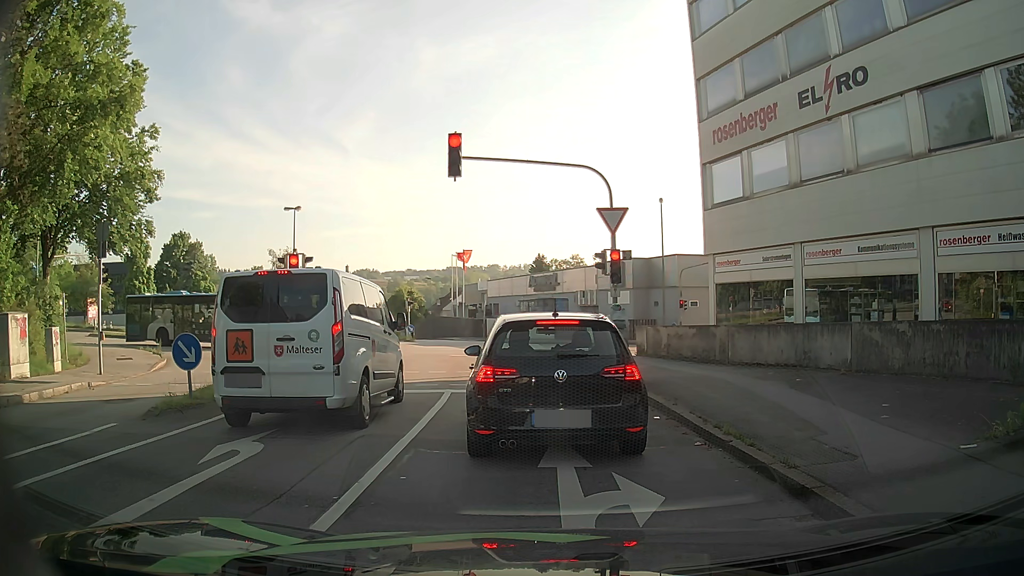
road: tertiary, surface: asphalt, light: Day
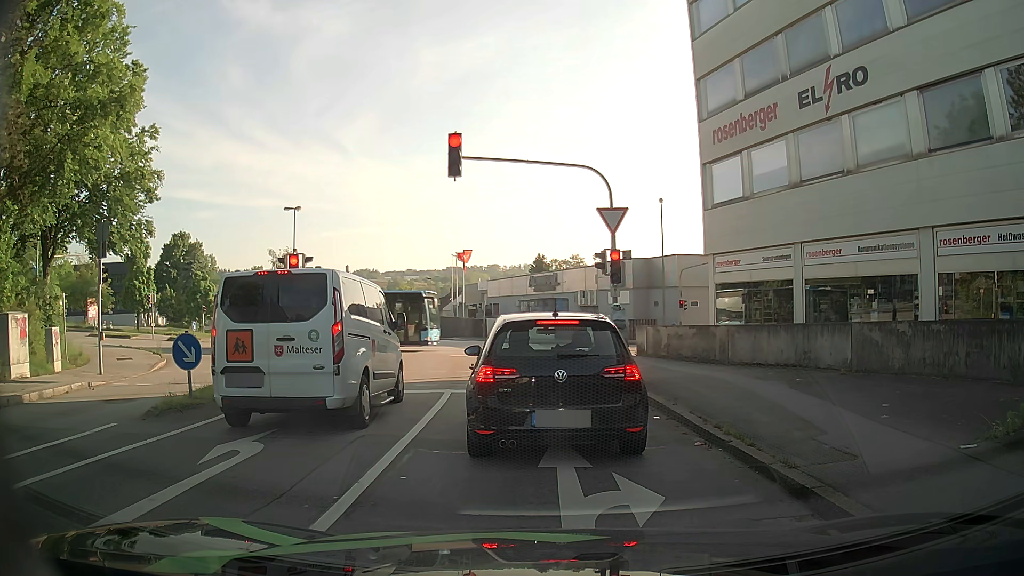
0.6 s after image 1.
(0.0, 0.0) m; 0°
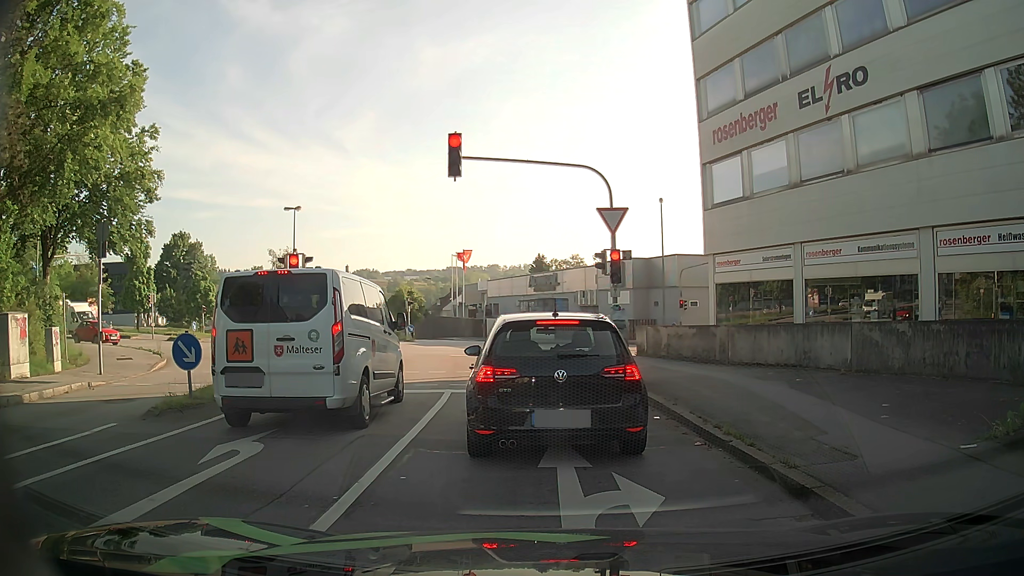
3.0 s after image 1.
(0.0, 0.0) m; 0°
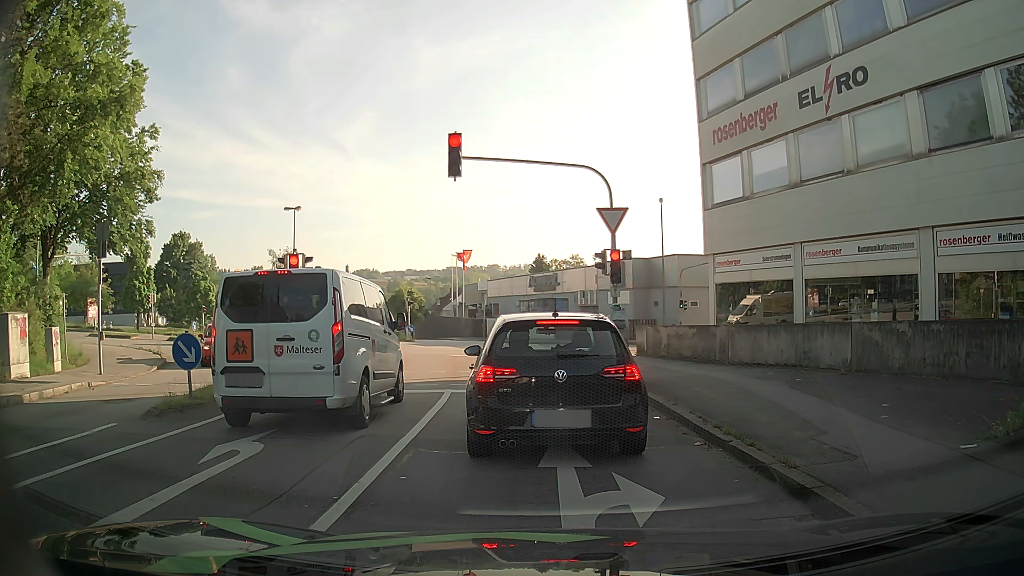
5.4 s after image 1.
(0.0, 0.0) m; 0°
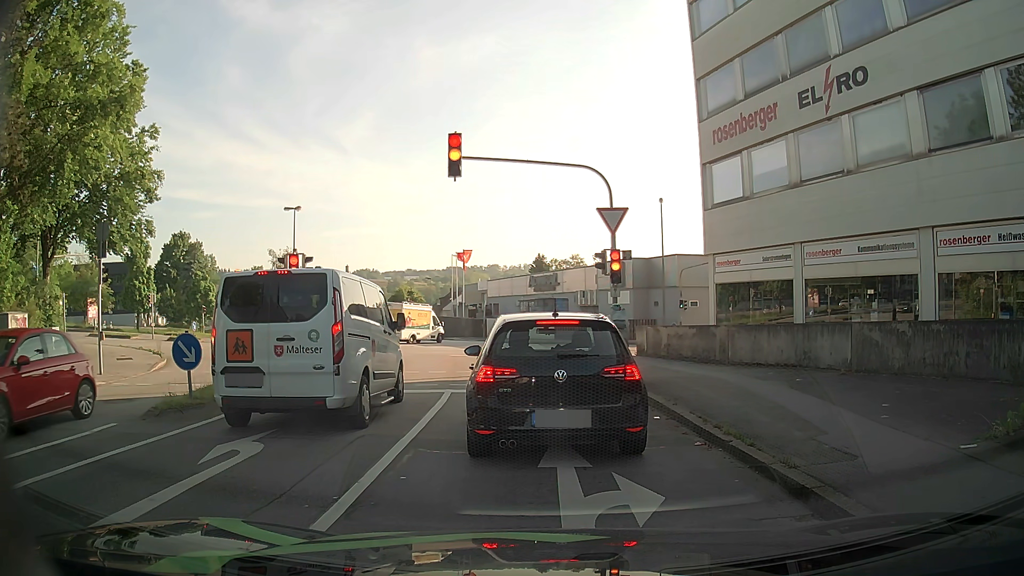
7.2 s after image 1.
(0.0, 0.0) m; 0°
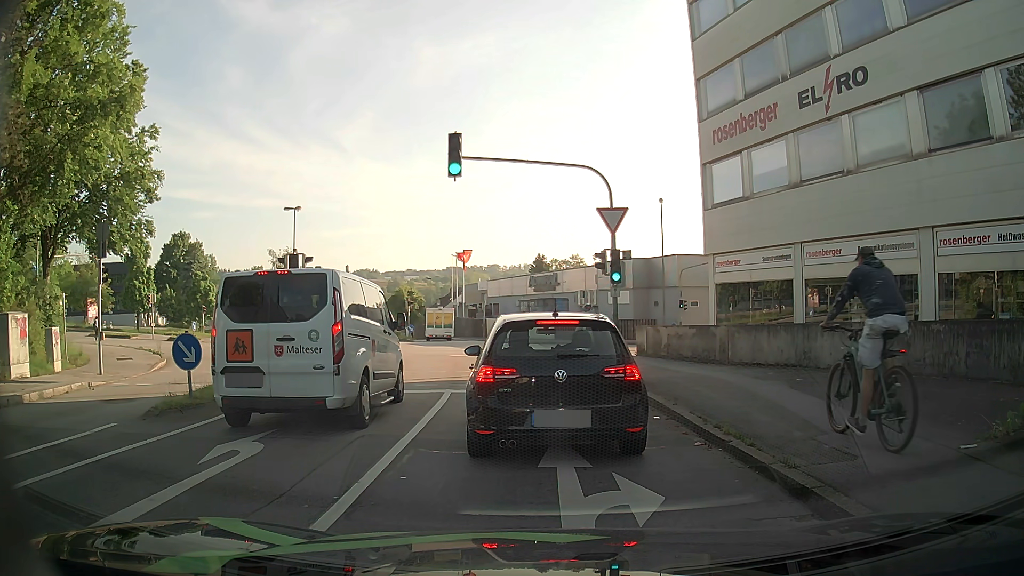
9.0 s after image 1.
(0.0, 0.0) m; 0°
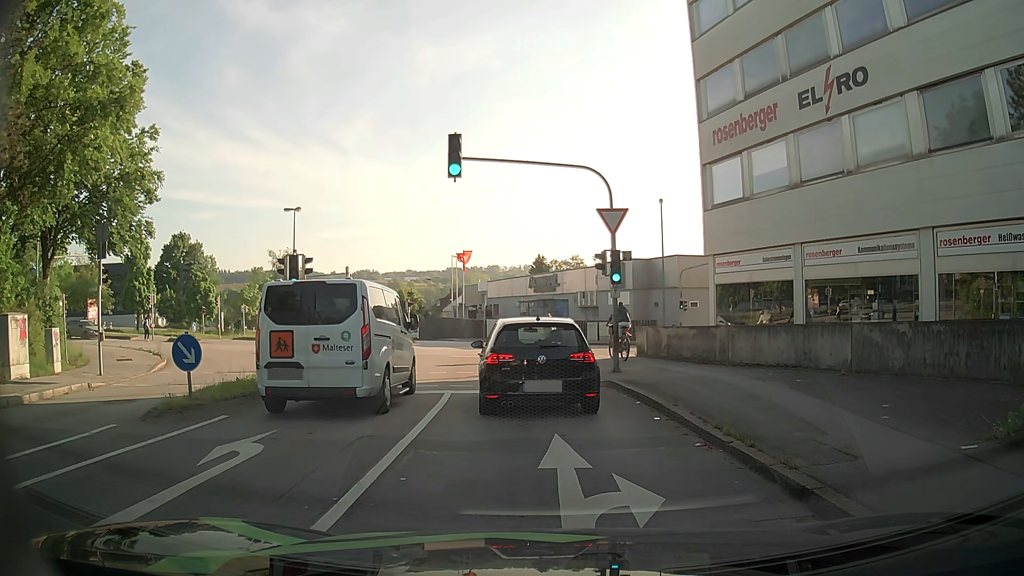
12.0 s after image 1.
(0.0, 0.0) m; 0°
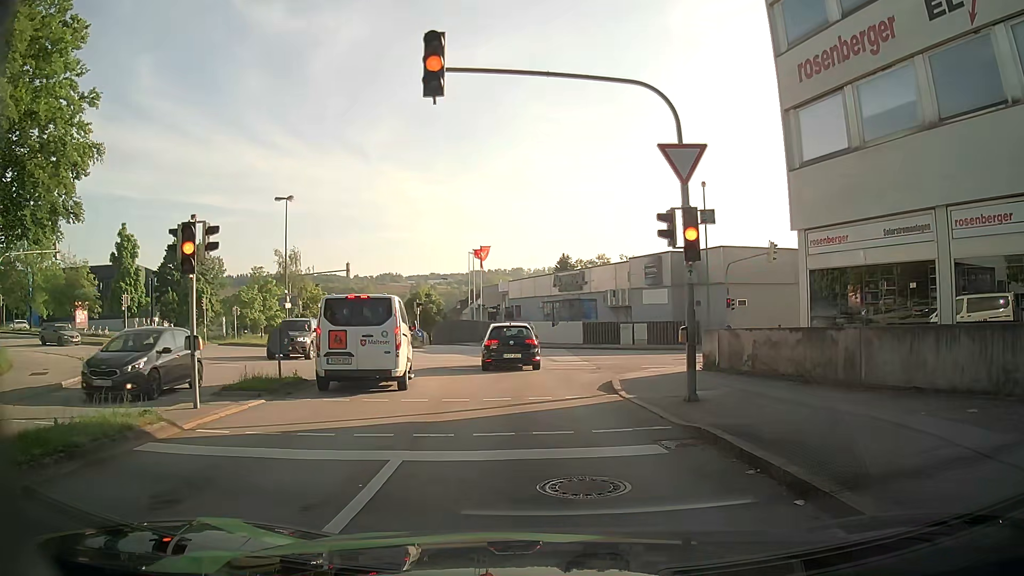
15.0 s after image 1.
(-0.2, +6.8) m; -3°
